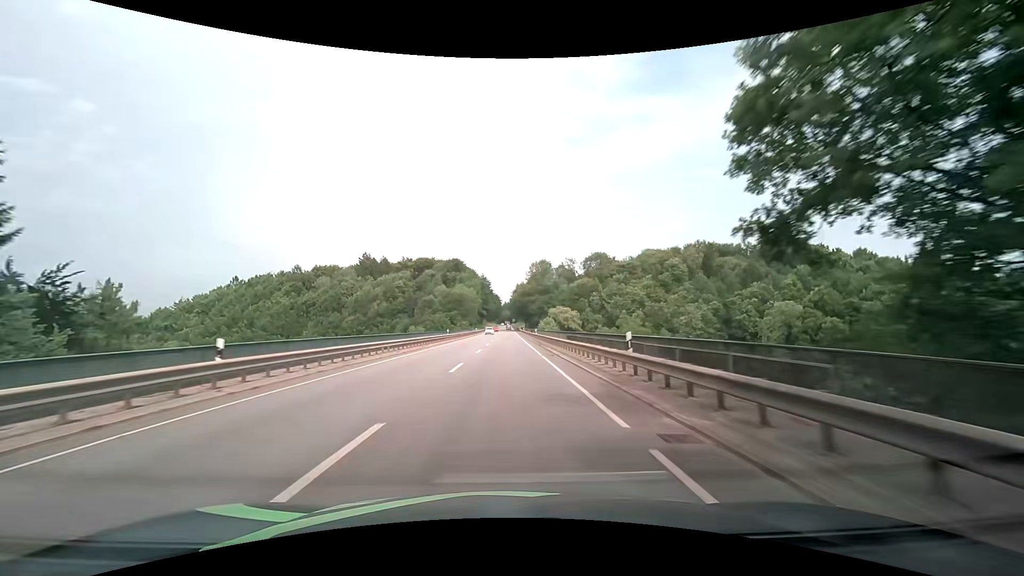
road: primary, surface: asphalt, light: Day
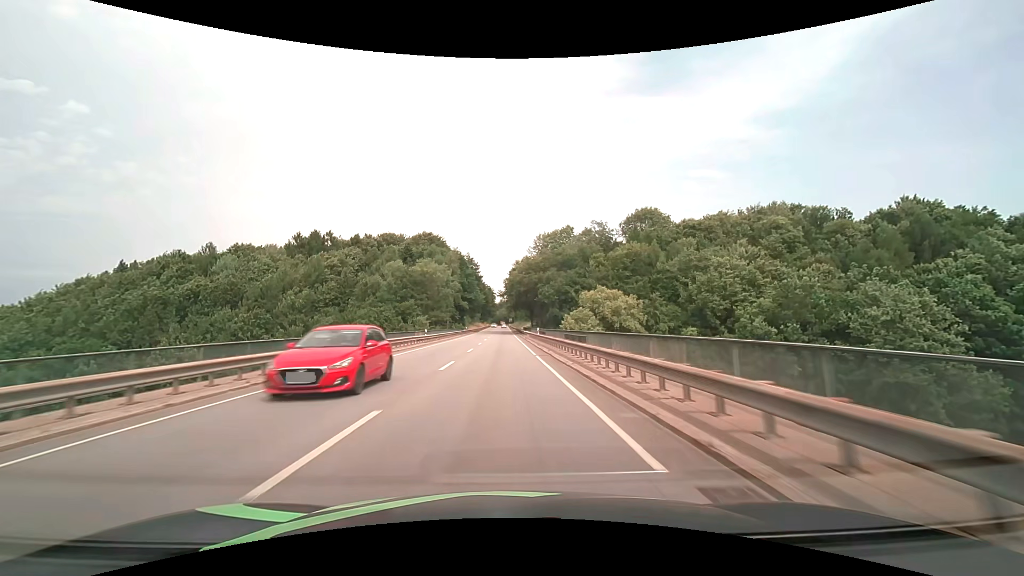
(+0.9, +62.2) m; +1°
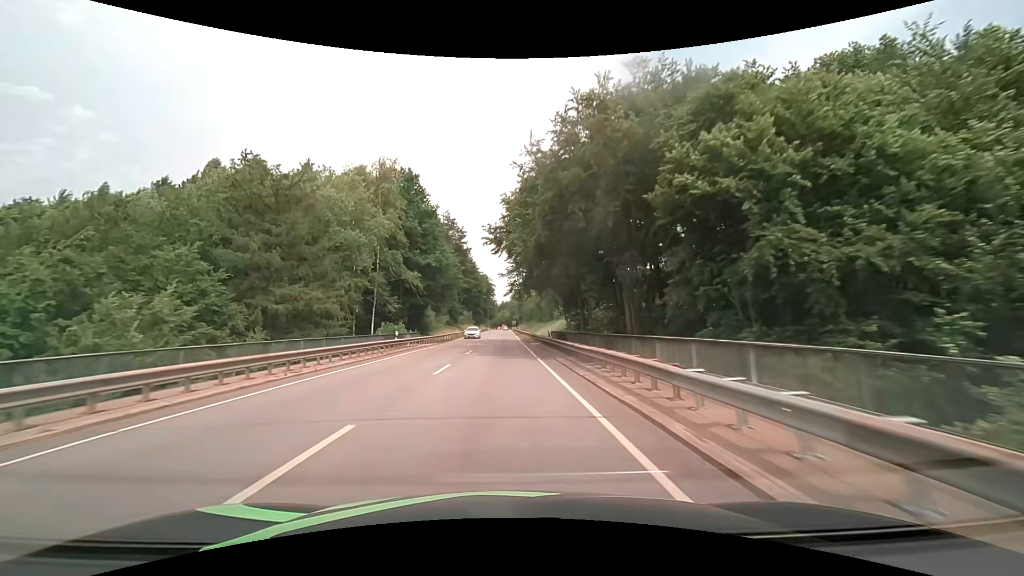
(-0.2, +61.0) m; 0°
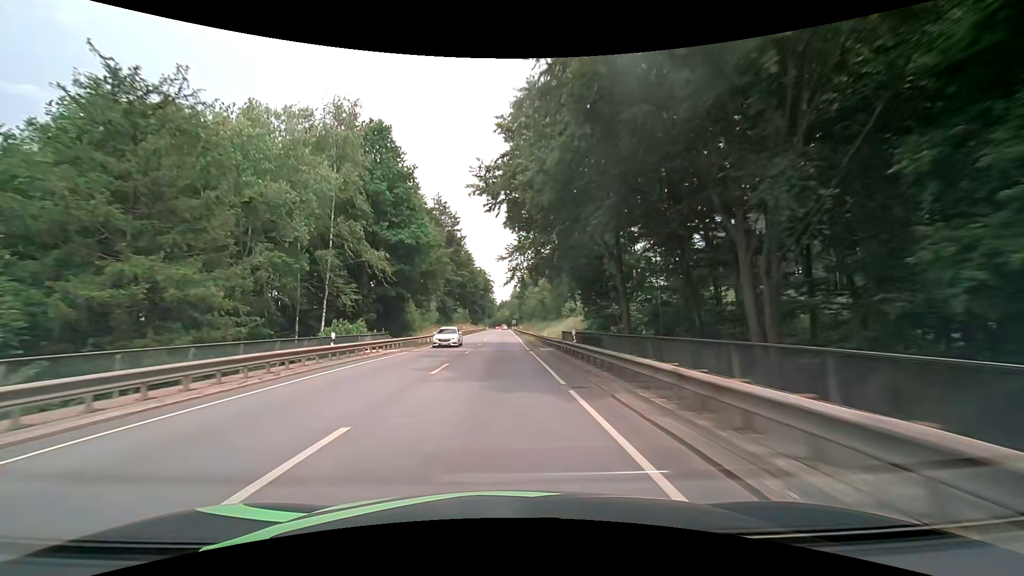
(0.0, +12.1) m; 0°
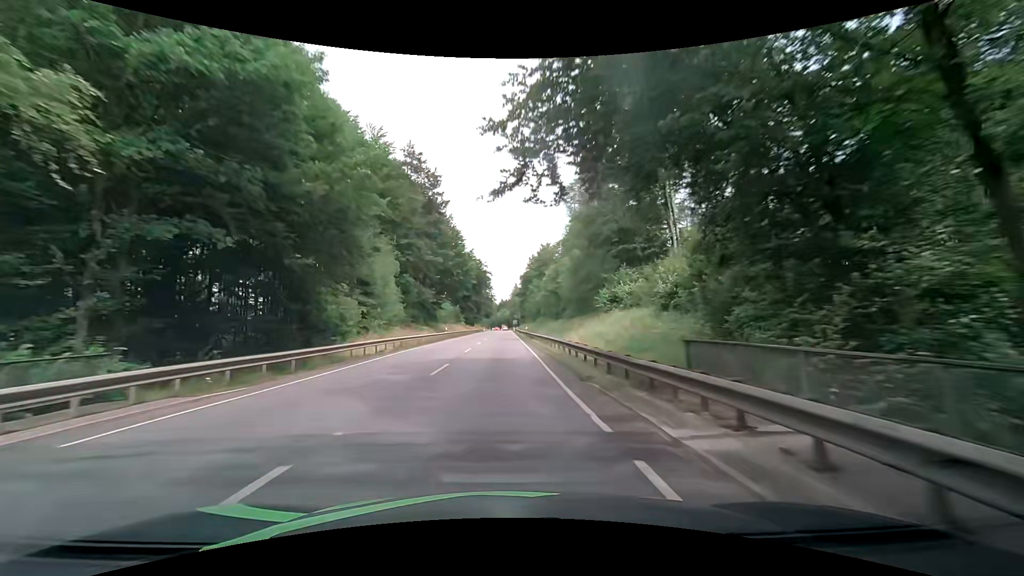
(+0.1, +24.2) m; 0°
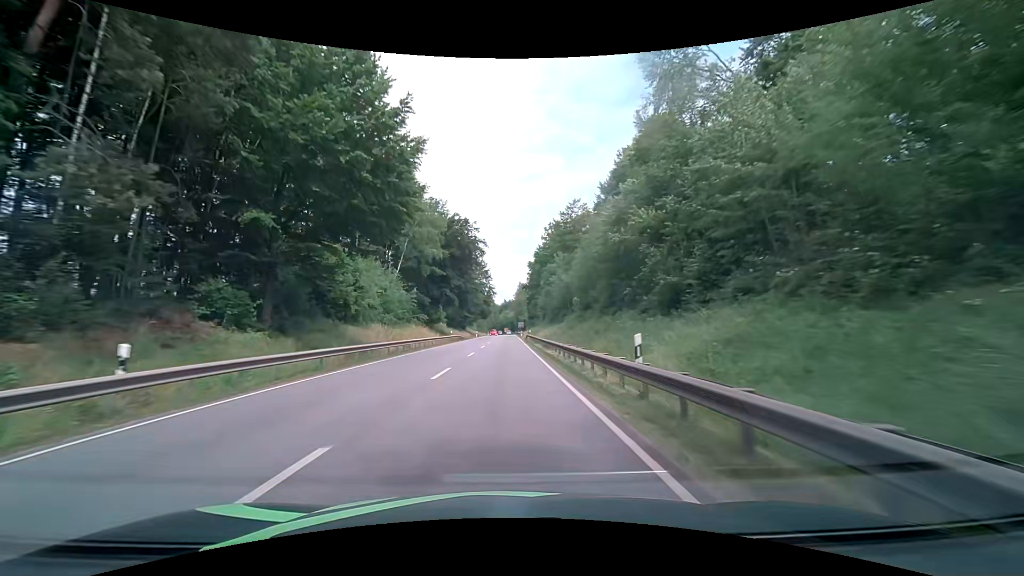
(-0.3, +48.9) m; 0°
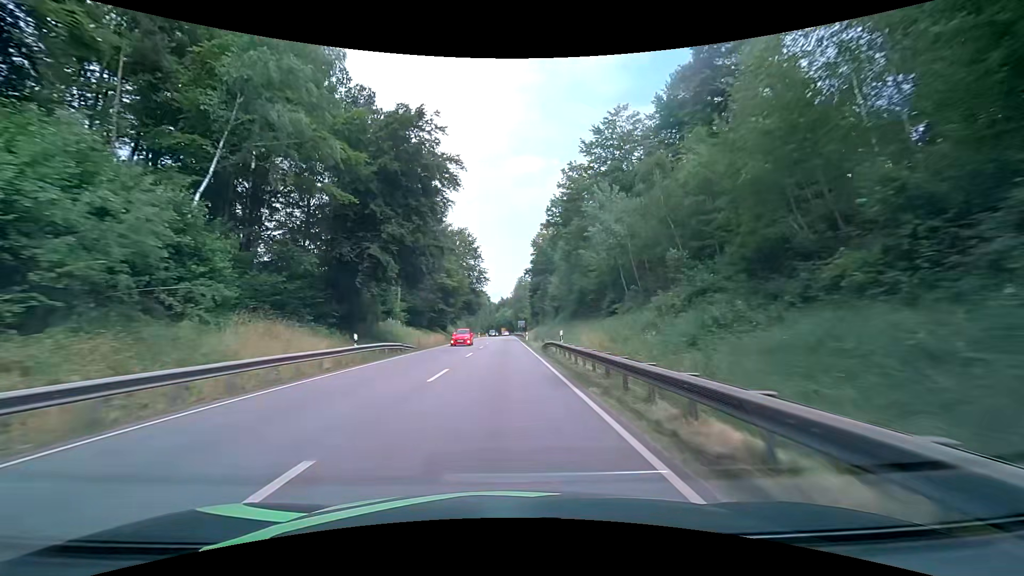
(-0.2, +36.6) m; +1°
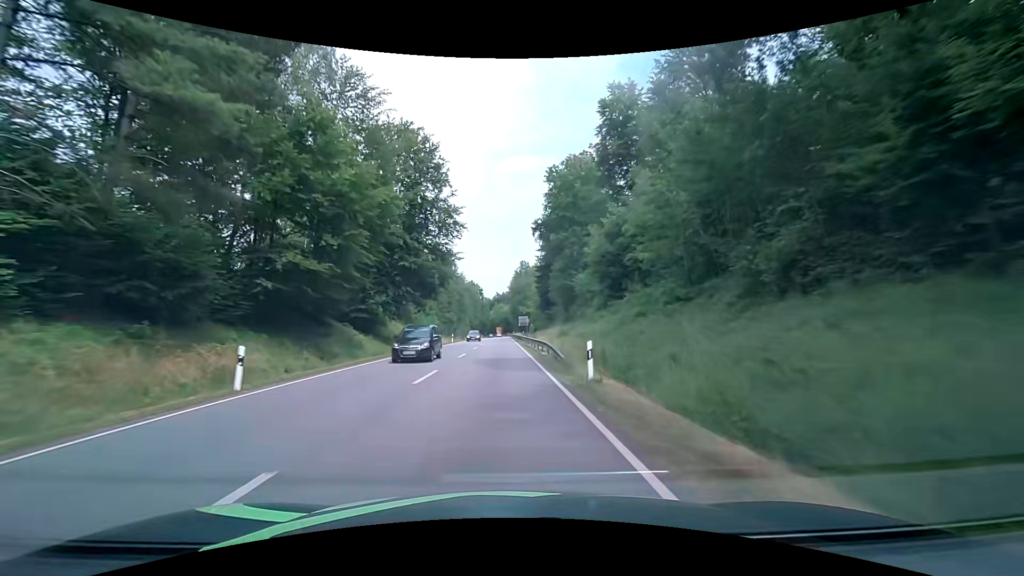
(-0.6, +48.3) m; -1°
(0, +10) (0, +20) (0, +30) (0, +40) (0, +50) (0, +60) (0, +70) (0, +80) (0, +90) (0, +100) m
